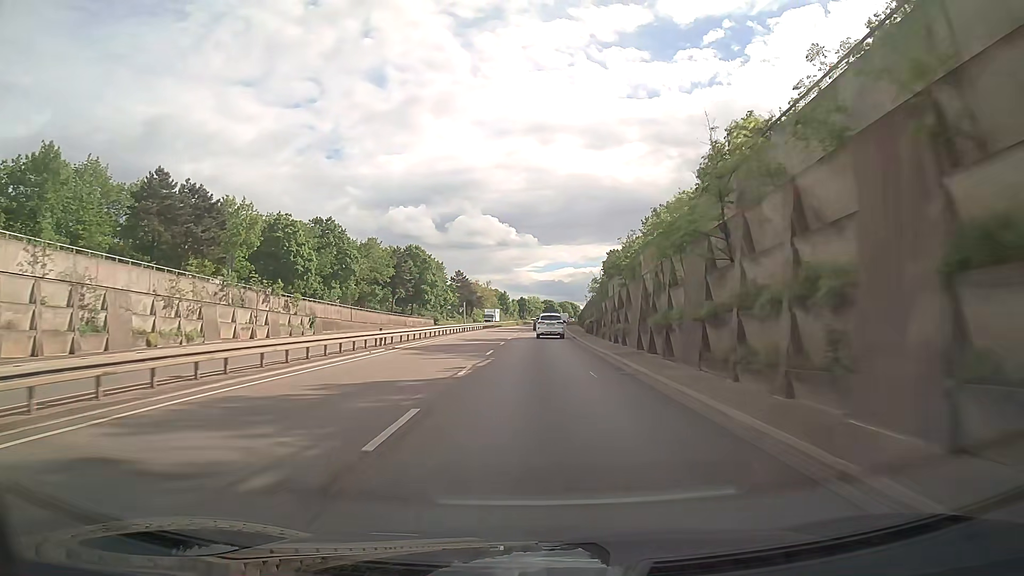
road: trunk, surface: asphalt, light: Day
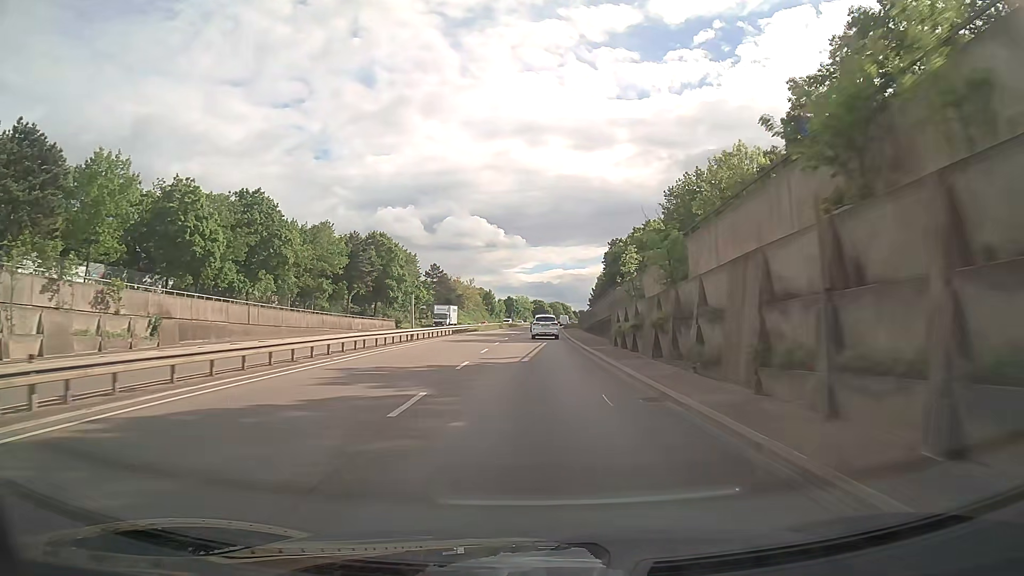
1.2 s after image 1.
(+0.3, +24.6) m; +1°
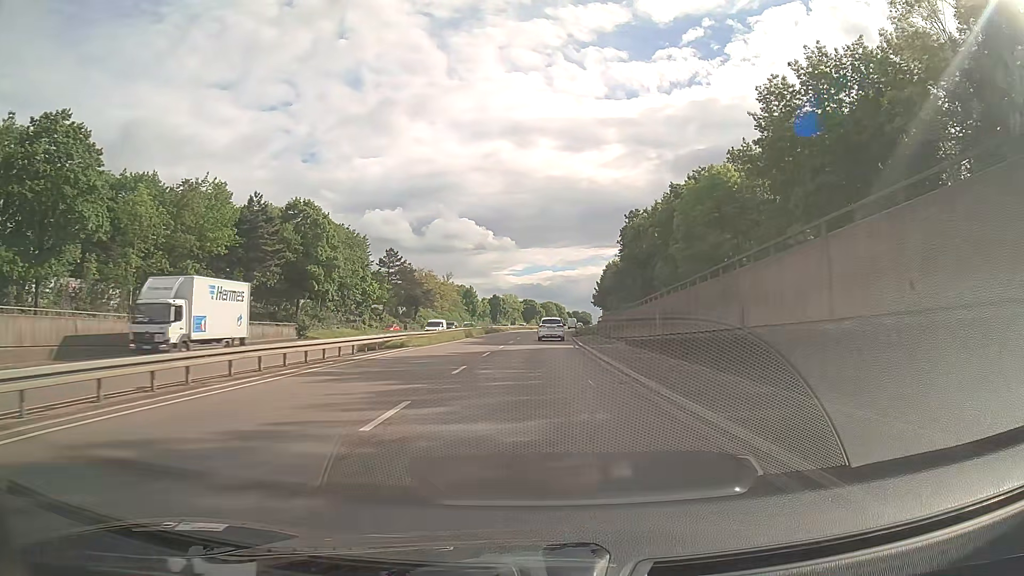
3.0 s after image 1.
(+0.2, +36.9) m; +1°
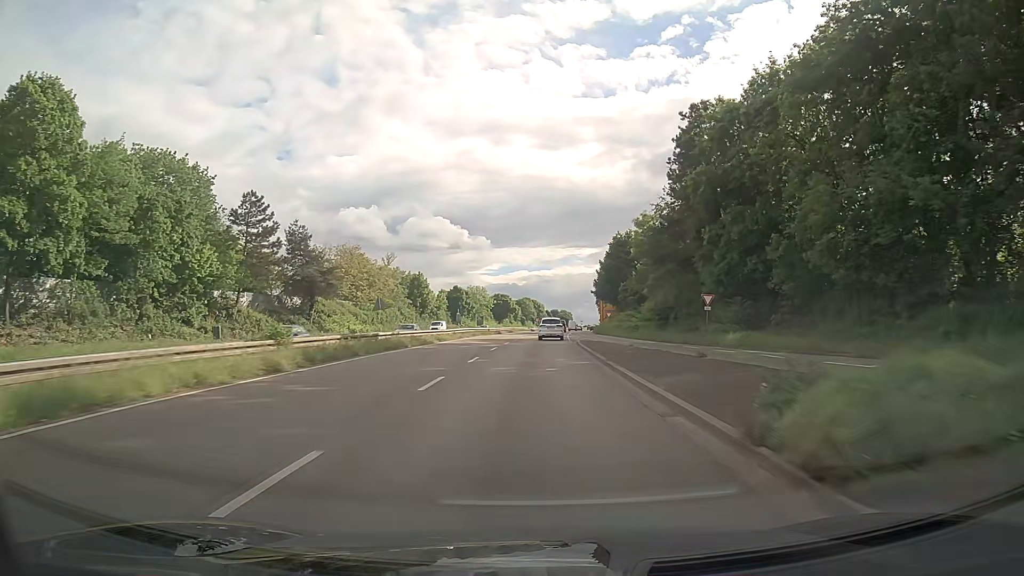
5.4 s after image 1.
(+0.9, +49.5) m; +2°
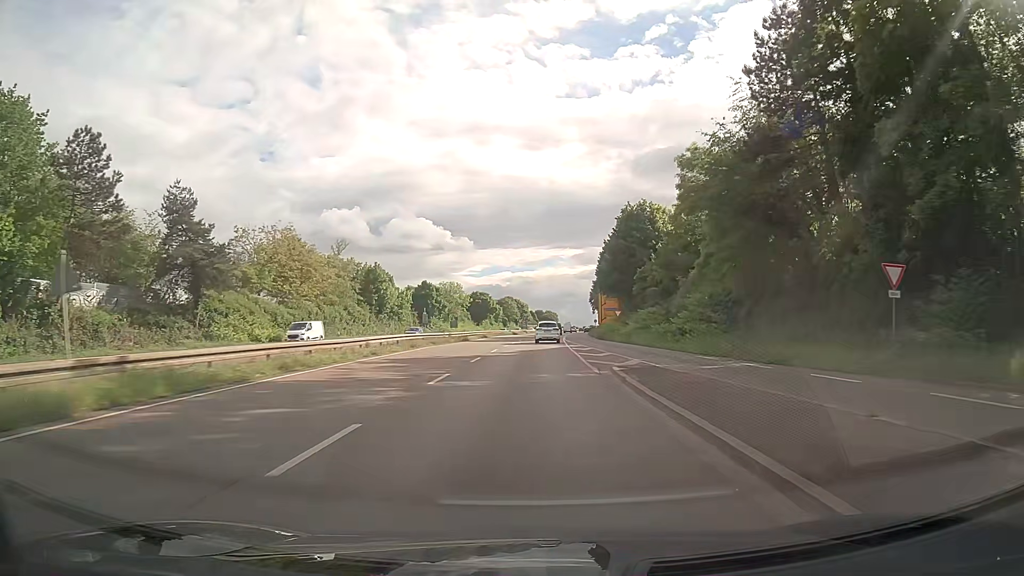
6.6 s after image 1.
(+0.3, +25.0) m; +1°
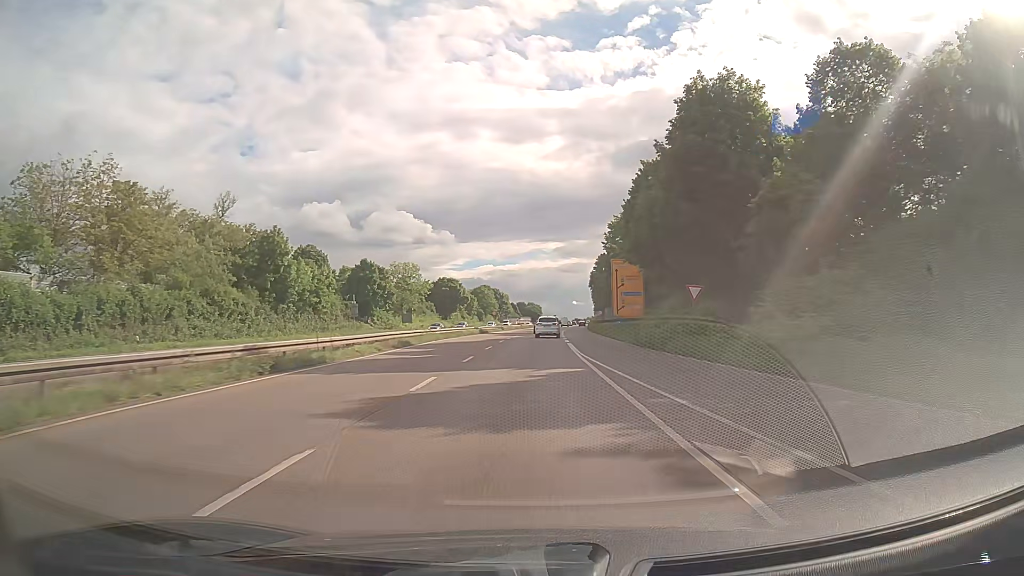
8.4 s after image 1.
(+0.6, +37.8) m; +1°
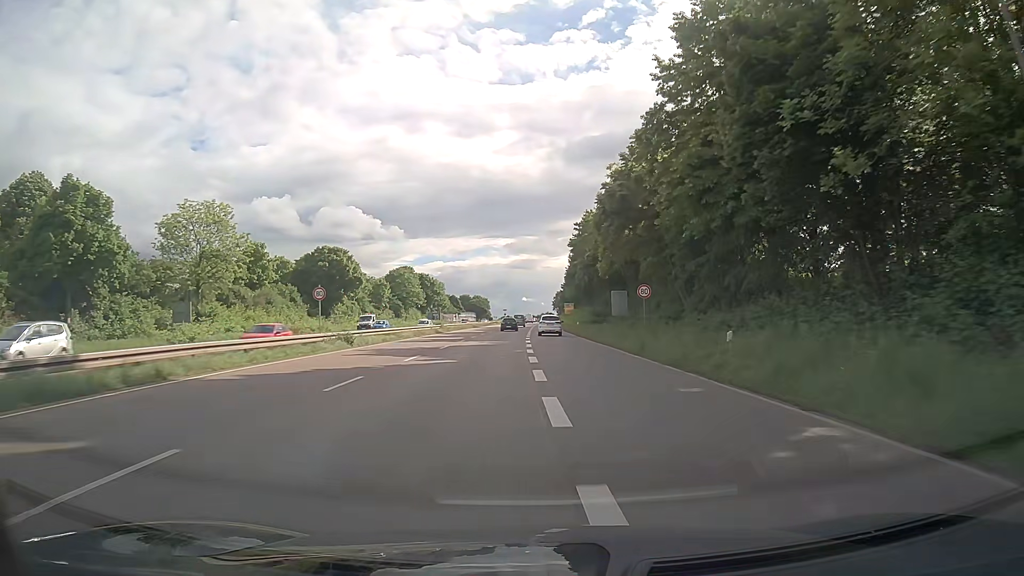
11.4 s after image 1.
(+2.3, +63.3) m; +4°
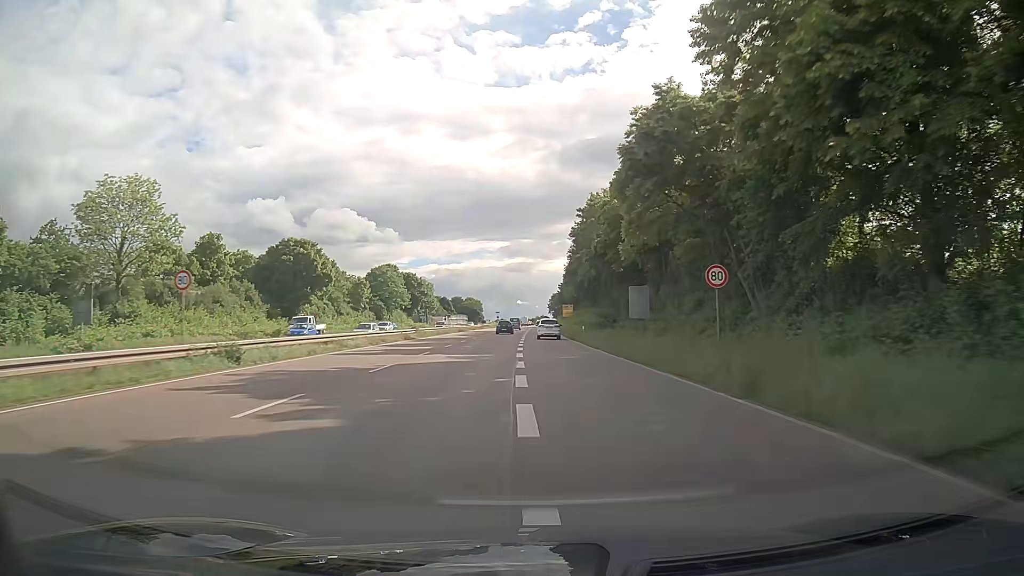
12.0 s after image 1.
(+0.1, +12.6) m; 0°
(0, +10) (0, +20) (0, +30) (+1, +40) (+1, +50) (+1, +60) (+1, +70) (+2, +80) (+2, +90) (+2, +100) m
